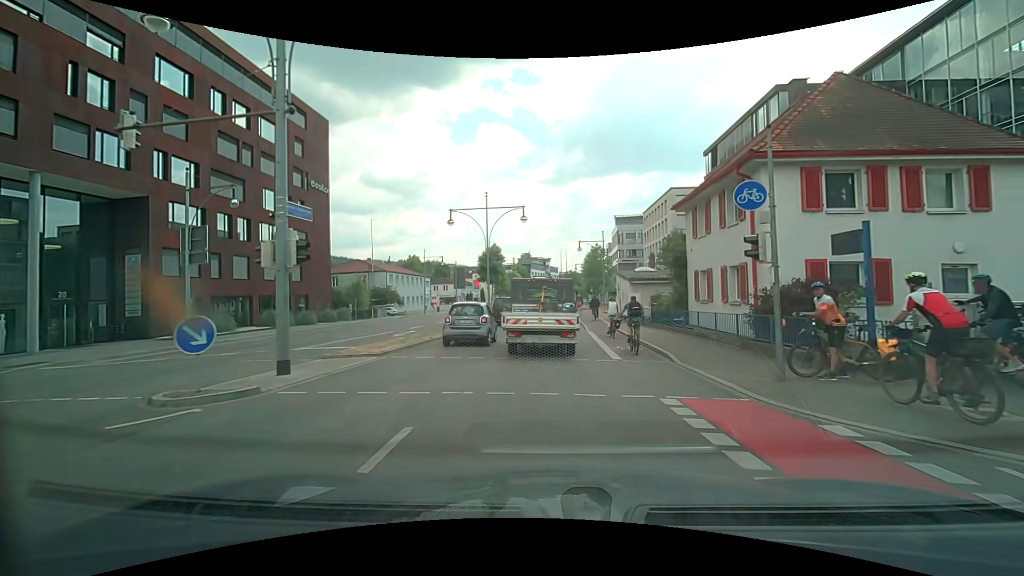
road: primary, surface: asphalt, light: Day
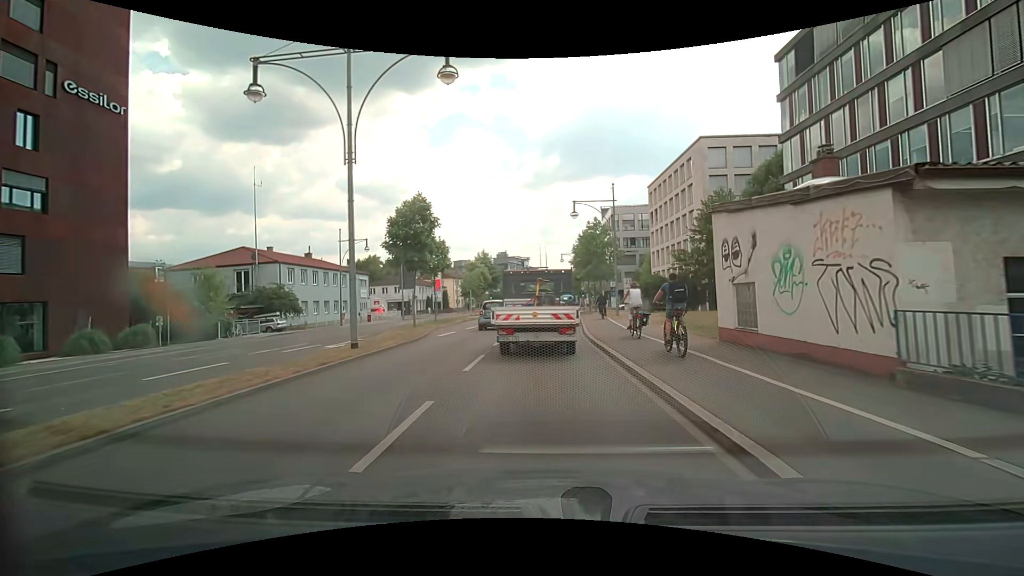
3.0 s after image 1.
(+0.5, +25.8) m; +2°
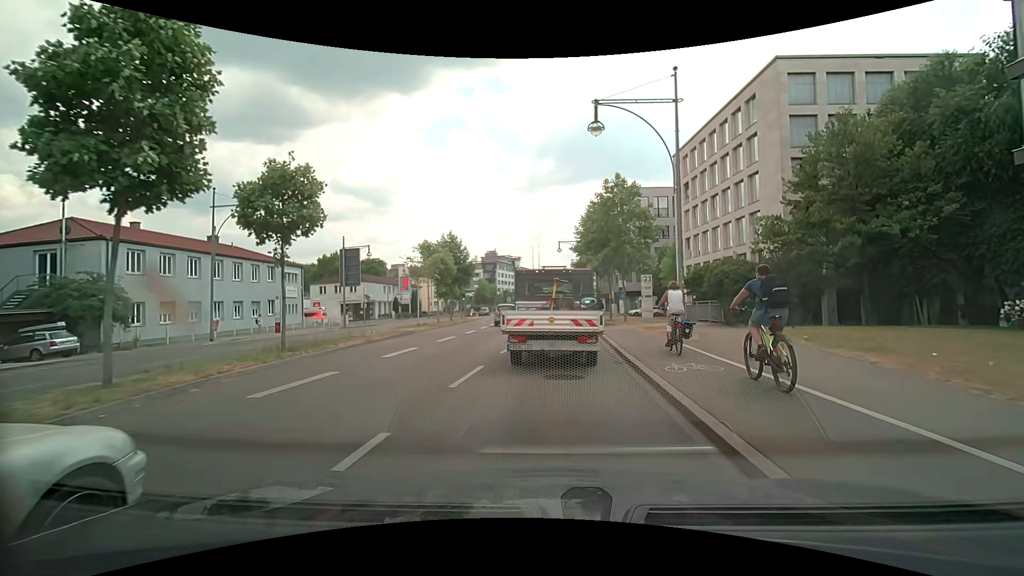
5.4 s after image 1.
(+0.2, +19.6) m; +1°
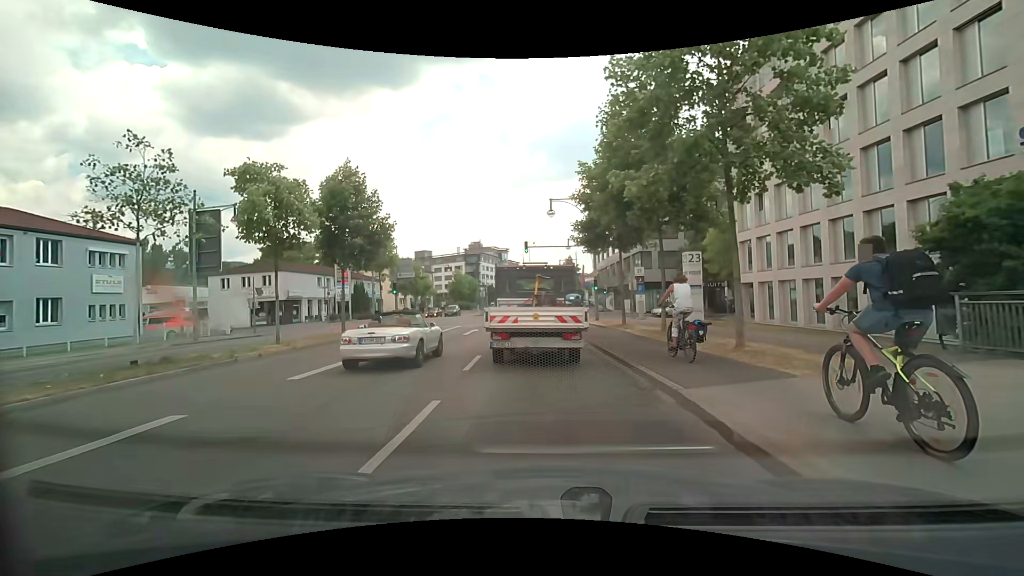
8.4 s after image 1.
(+0.6, +22.2) m; +1°
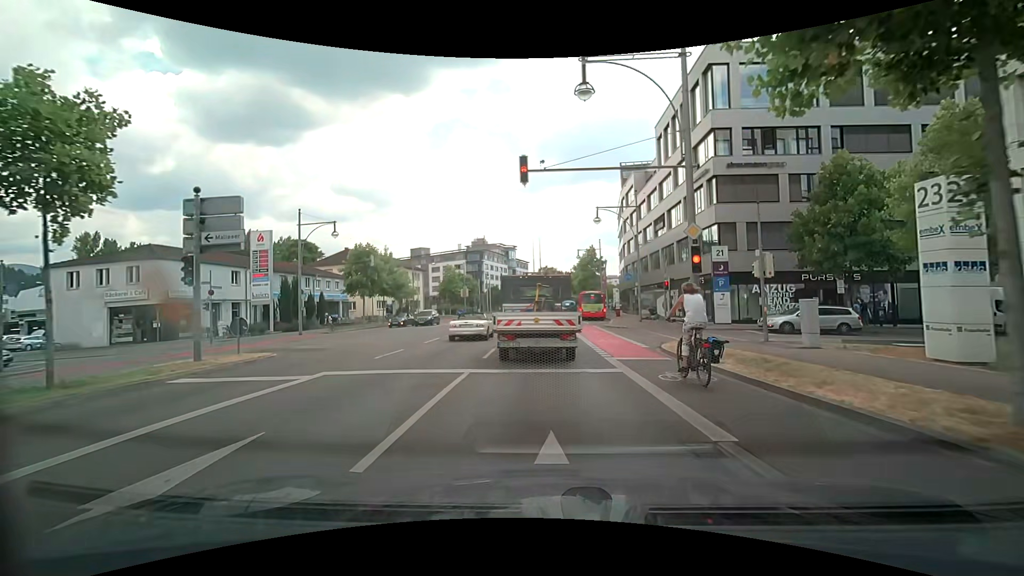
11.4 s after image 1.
(-0.2, +21.6) m; -1°
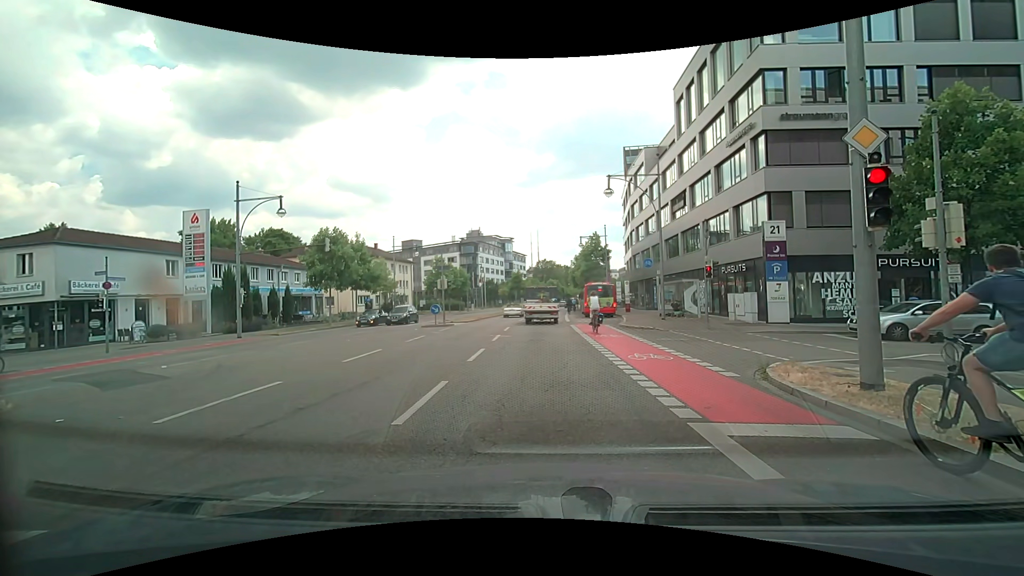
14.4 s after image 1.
(+0.1, +7.3) m; +1°
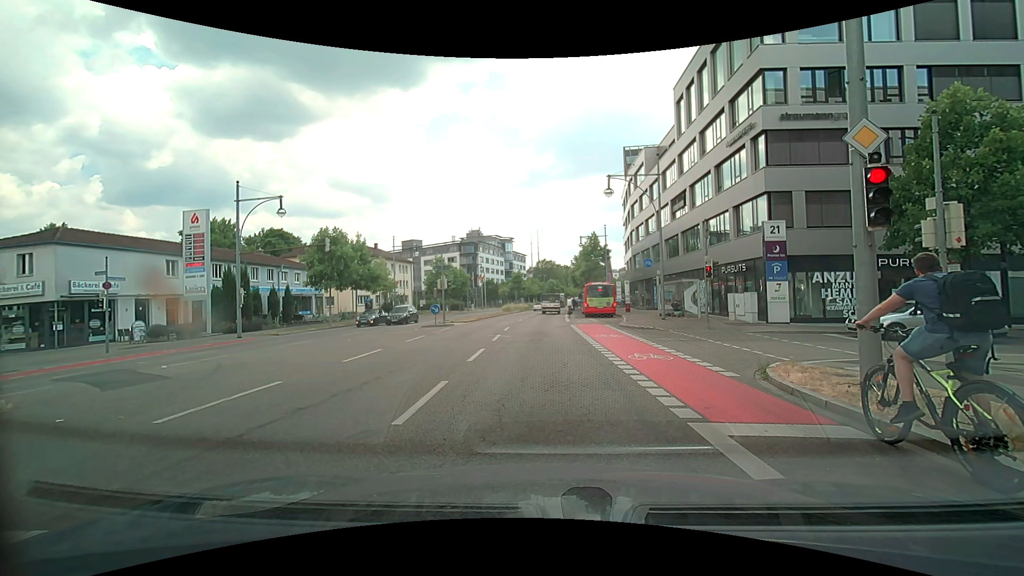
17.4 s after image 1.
(0.0, 0.0) m; 0°
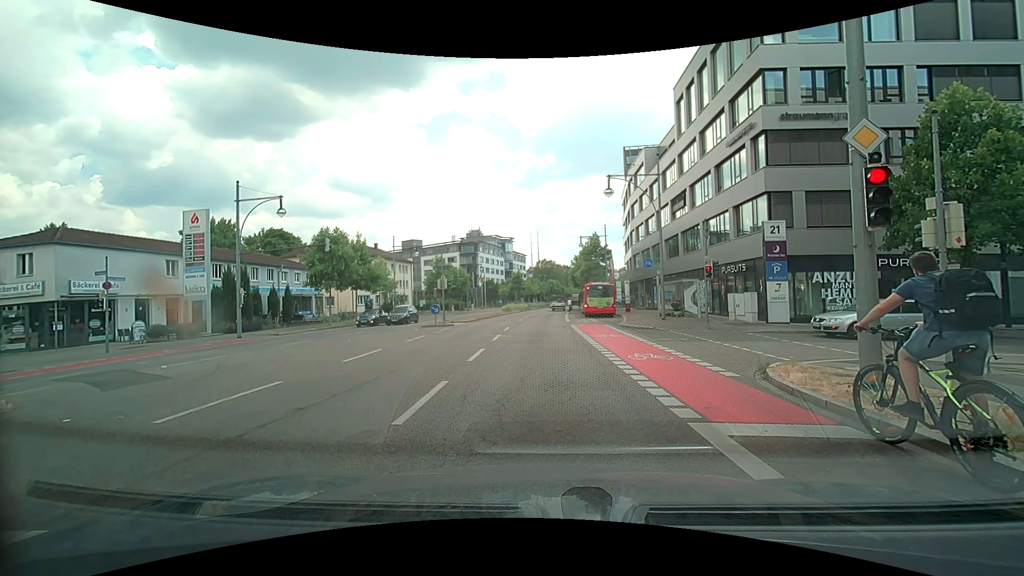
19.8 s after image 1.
(0.0, 0.0) m; 0°
(0, +10) (0, +20) (0, +30) (0, +40) (0, +50) (0, +60) (0, +70) (+1, +80) (+2, +90) (+3, +100) m
